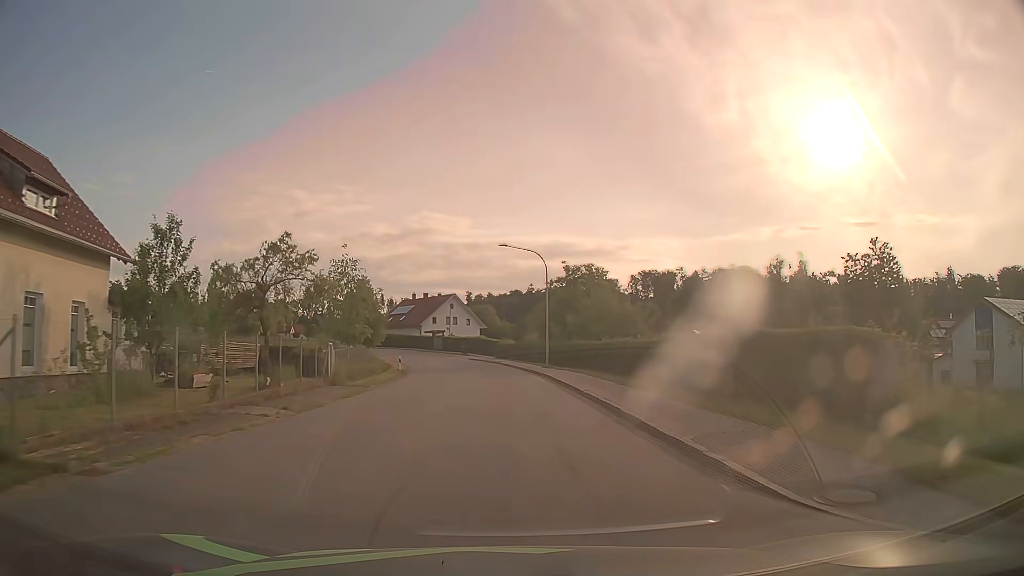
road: tertiary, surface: asphalt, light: Day
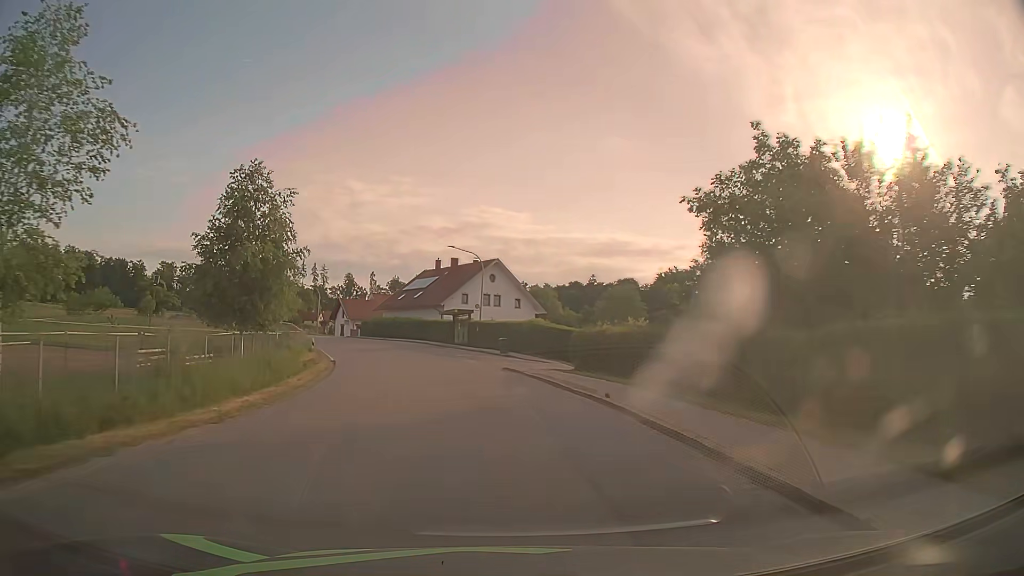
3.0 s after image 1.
(-1.3, +40.2) m; -4°
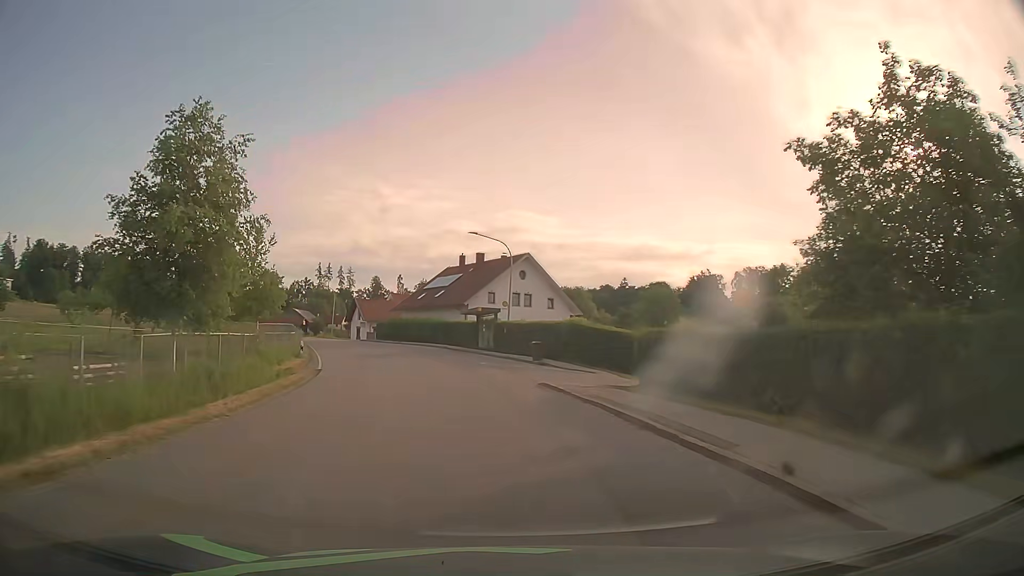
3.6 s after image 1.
(-0.2, +8.0) m; -2°
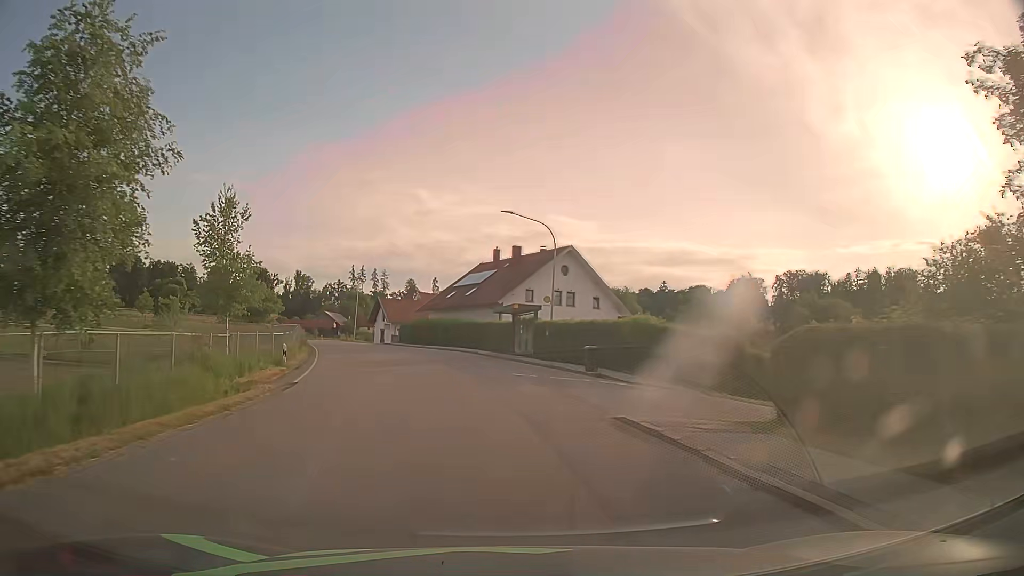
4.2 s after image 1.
(-0.2, +7.9) m; -3°
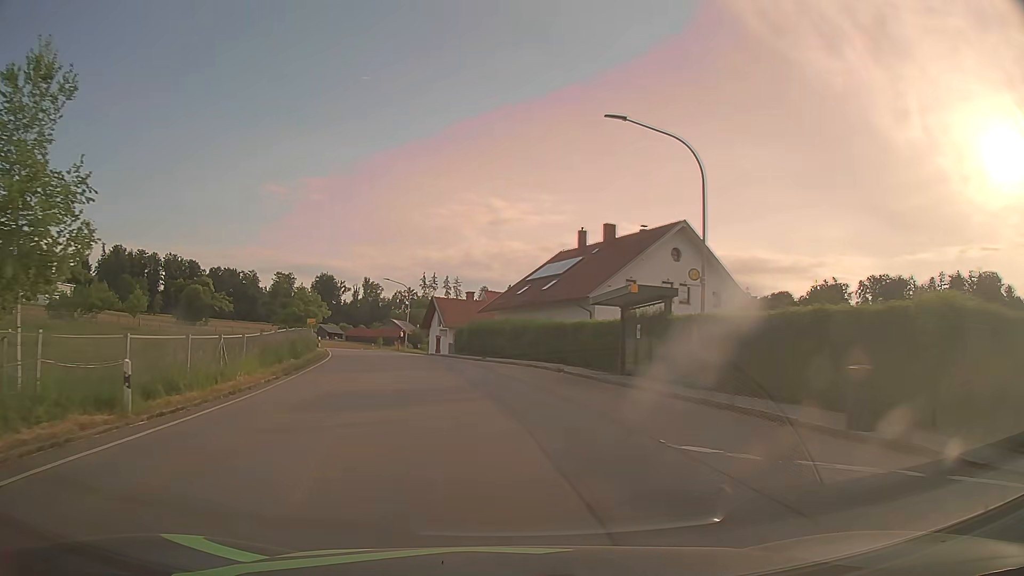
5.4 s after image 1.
(-0.9, +15.7) m; -6°
(0, +10) (-2, +20) (-3, +30) (-5, +40) (-8, +49) (-11, +59) (-14, +68) (-16, +78) (-19, +88) (-22, +97) m
